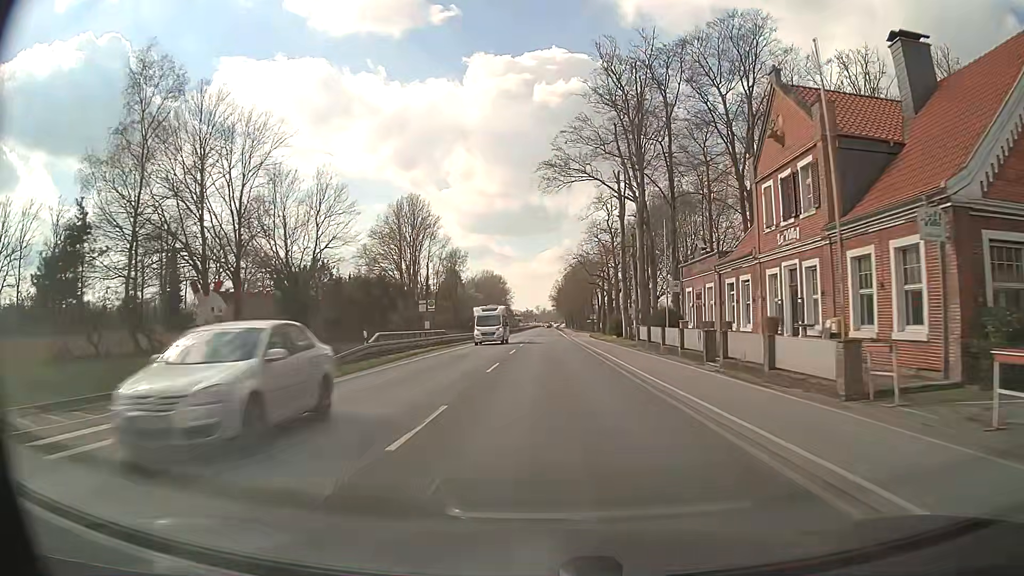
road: primary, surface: asphalt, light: Day
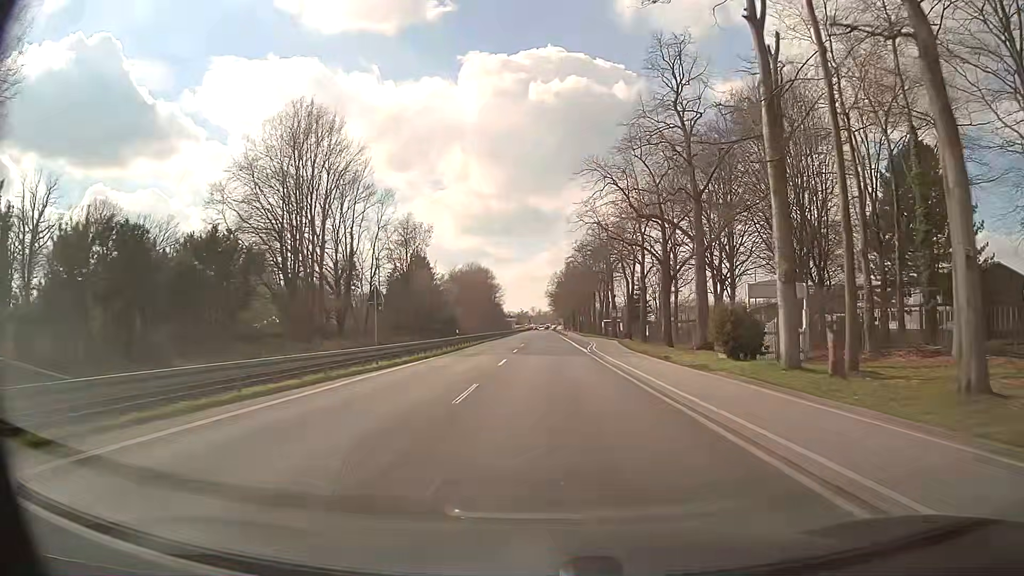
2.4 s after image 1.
(+0.2, +42.8) m; +1°
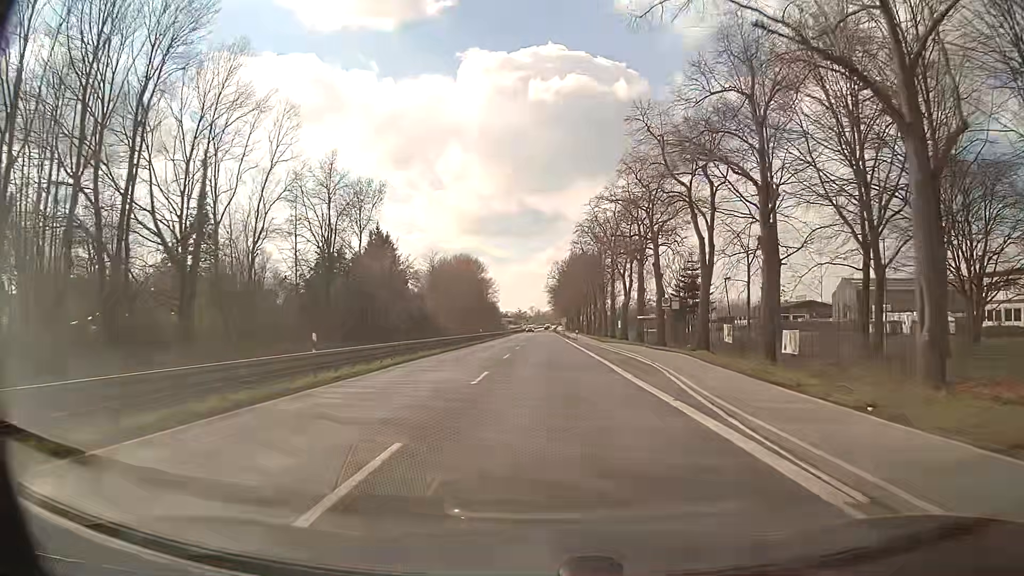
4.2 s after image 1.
(-0.1, +32.2) m; 0°
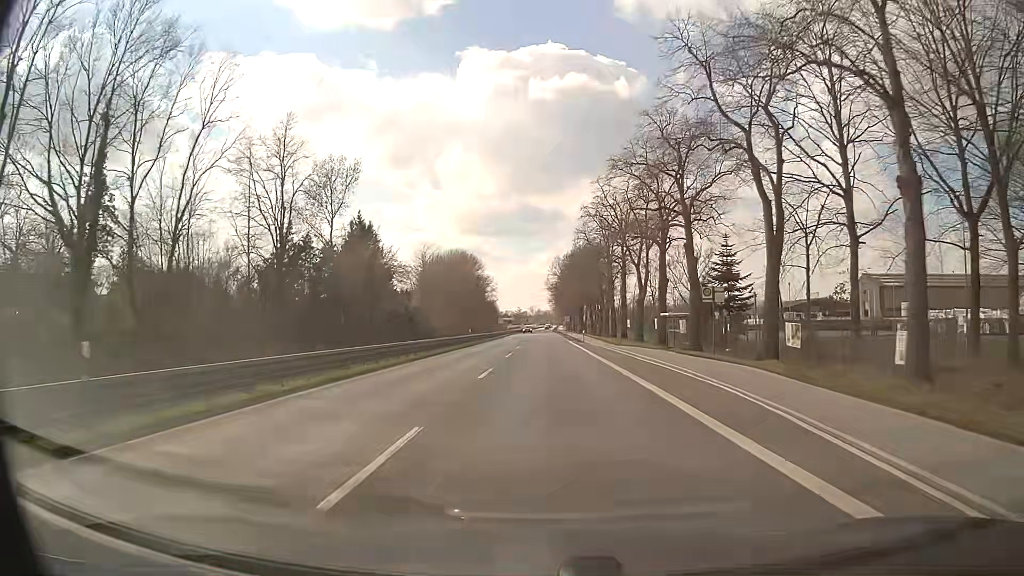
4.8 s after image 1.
(0.0, +10.7) m; 0°
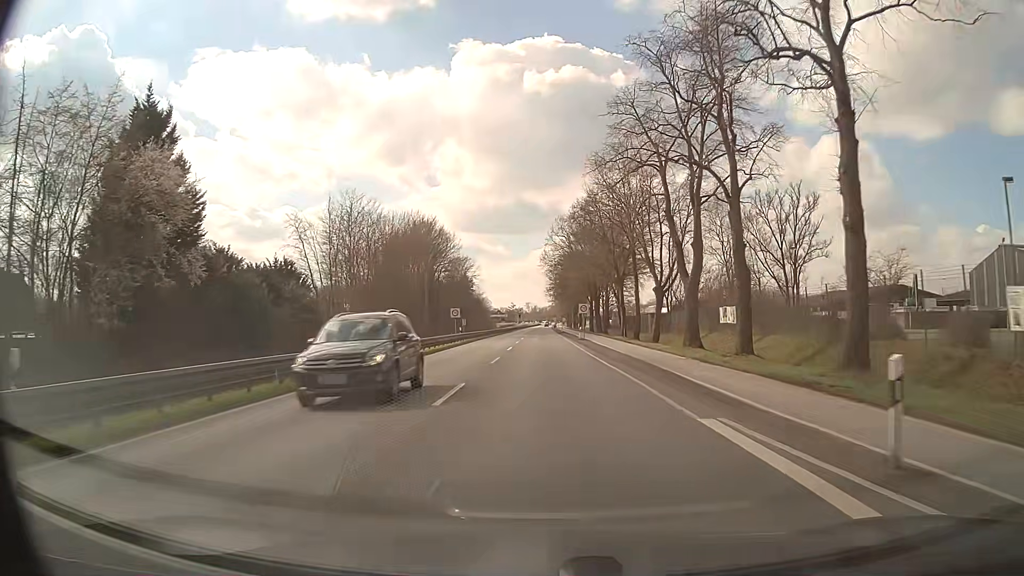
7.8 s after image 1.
(+0.3, +53.6) m; +1°
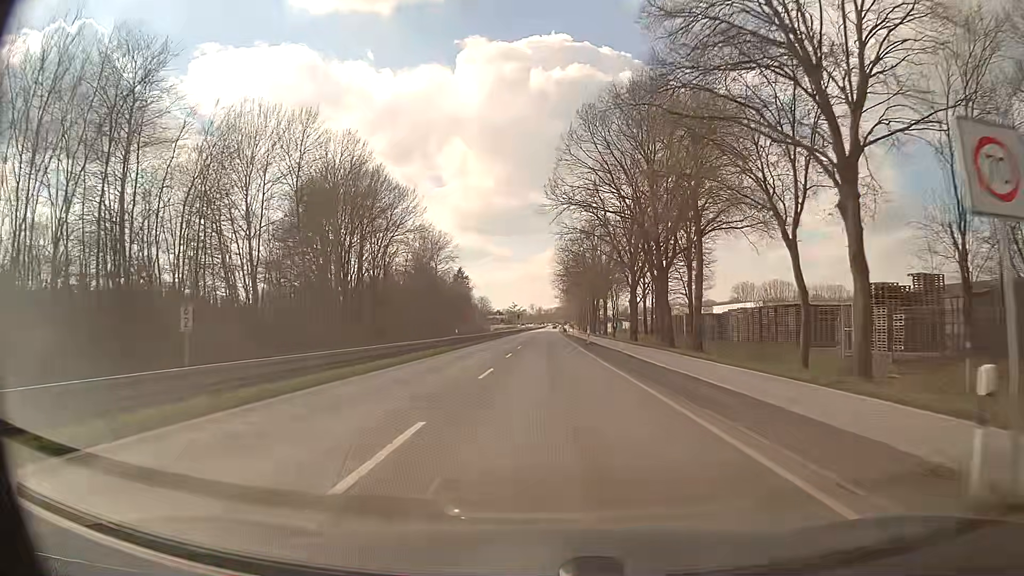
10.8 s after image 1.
(-0.5, +53.6) m; -1°
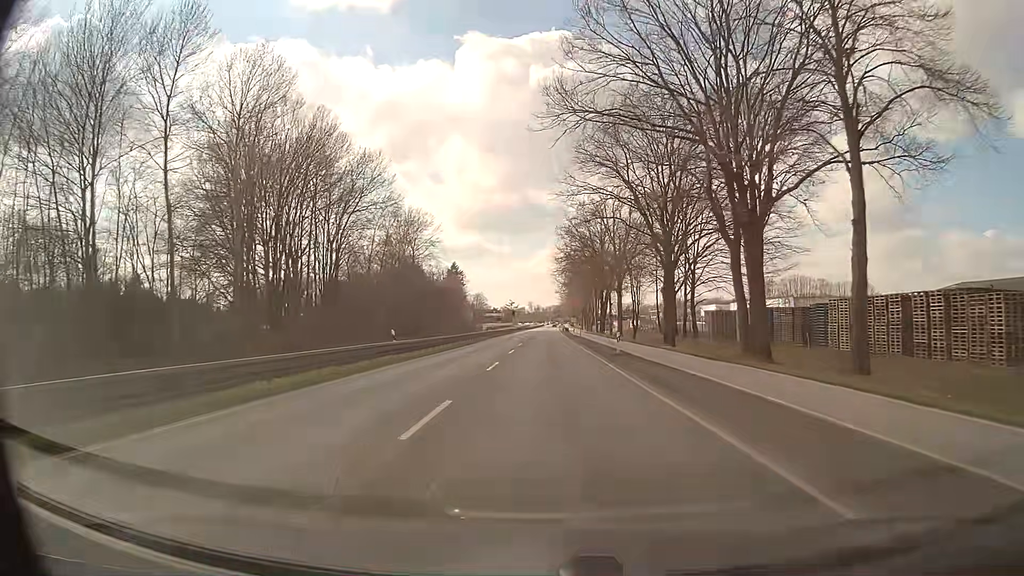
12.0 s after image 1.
(0.0, +21.4) m; 0°
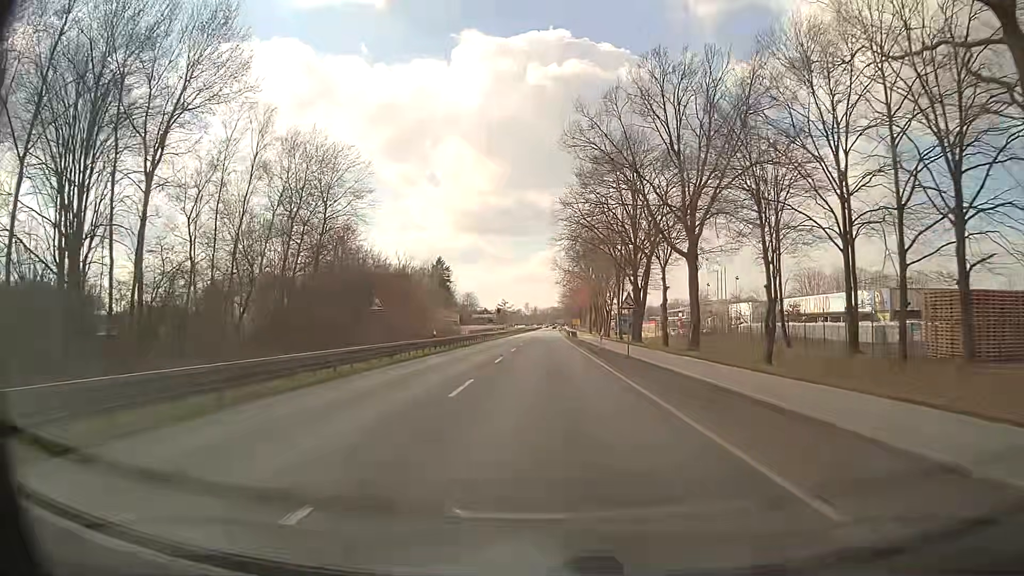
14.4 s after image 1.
(+0.2, +42.8) m; 0°
(0, +10) (0, +20) (0, +30) (0, +40) (0, +50) (0, +60) (0, +70) (0, +80) (0, +90) (0, +100) m
